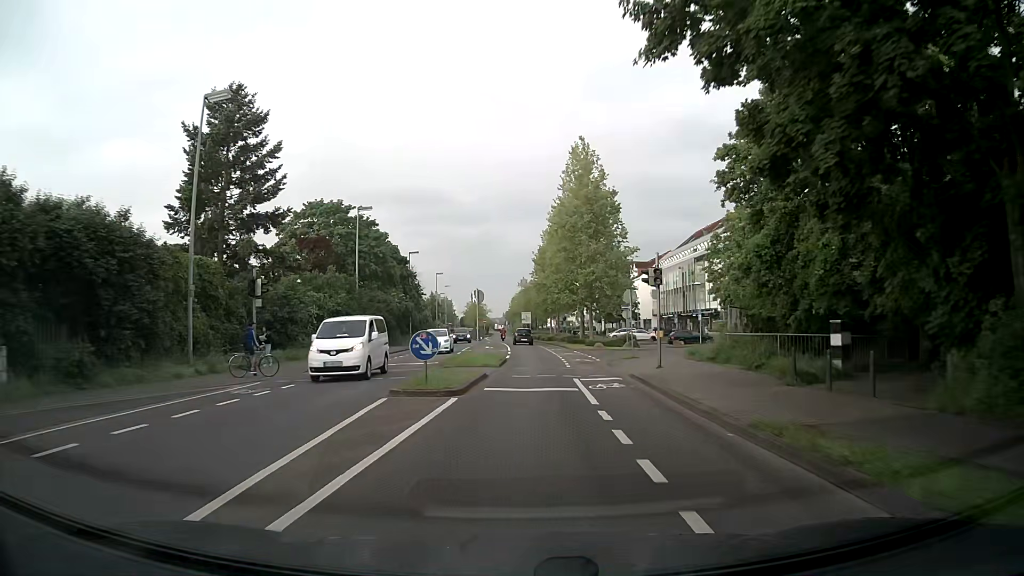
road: secondary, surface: asphalt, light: Day
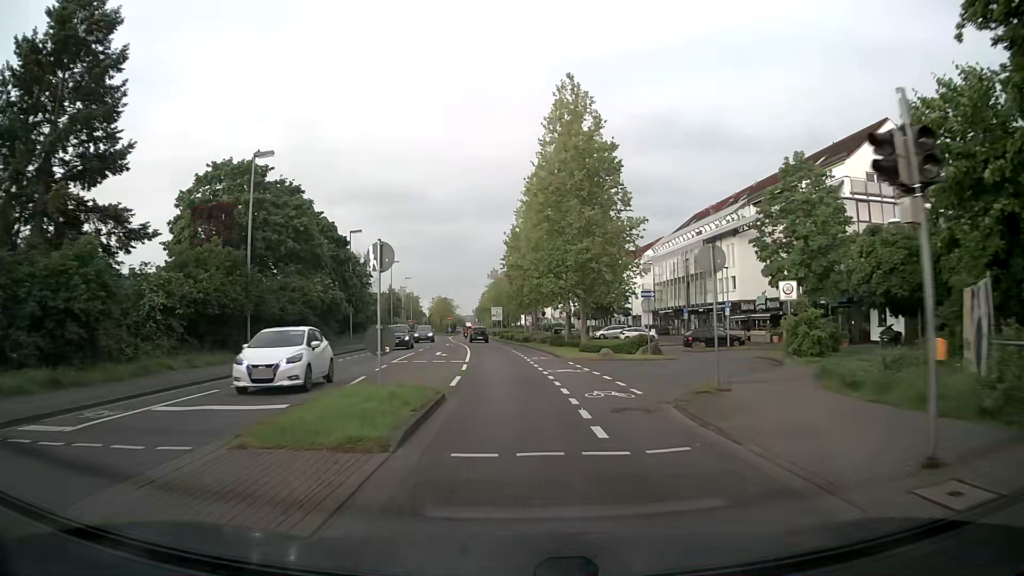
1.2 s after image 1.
(+0.2, +15.8) m; +2°
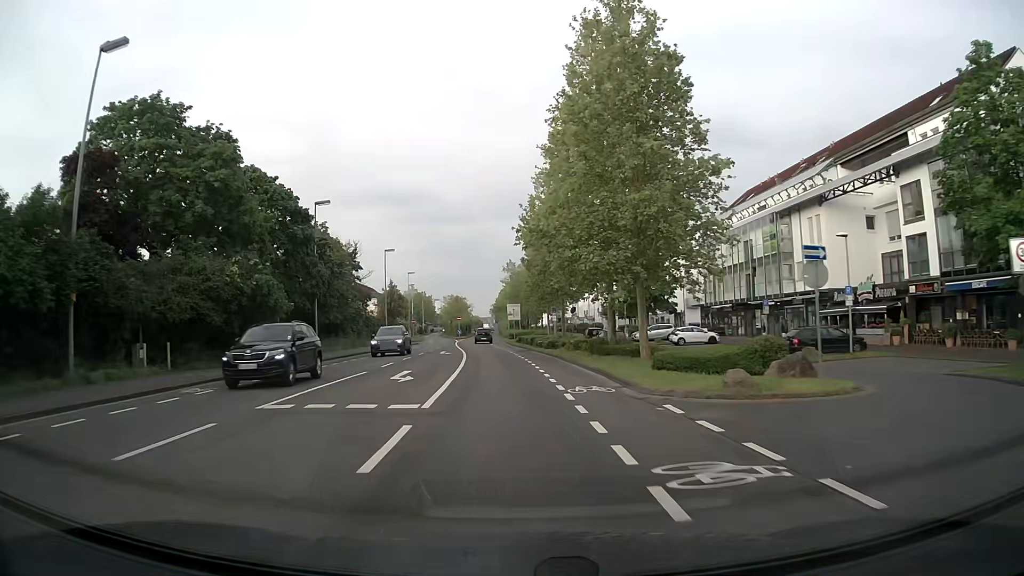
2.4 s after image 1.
(-0.1, +15.8) m; -2°
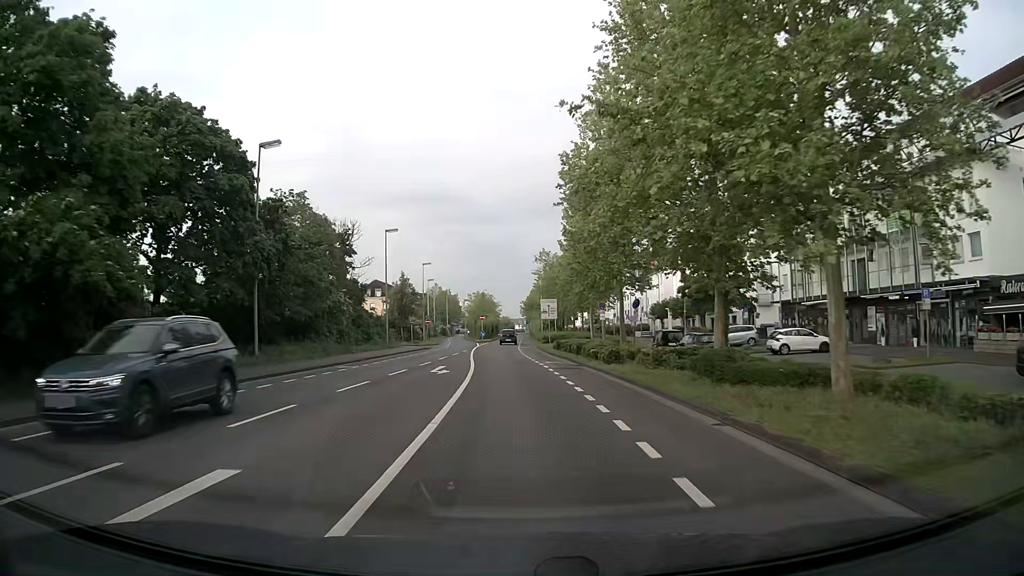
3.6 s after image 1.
(-0.4, +15.8) m; -3°
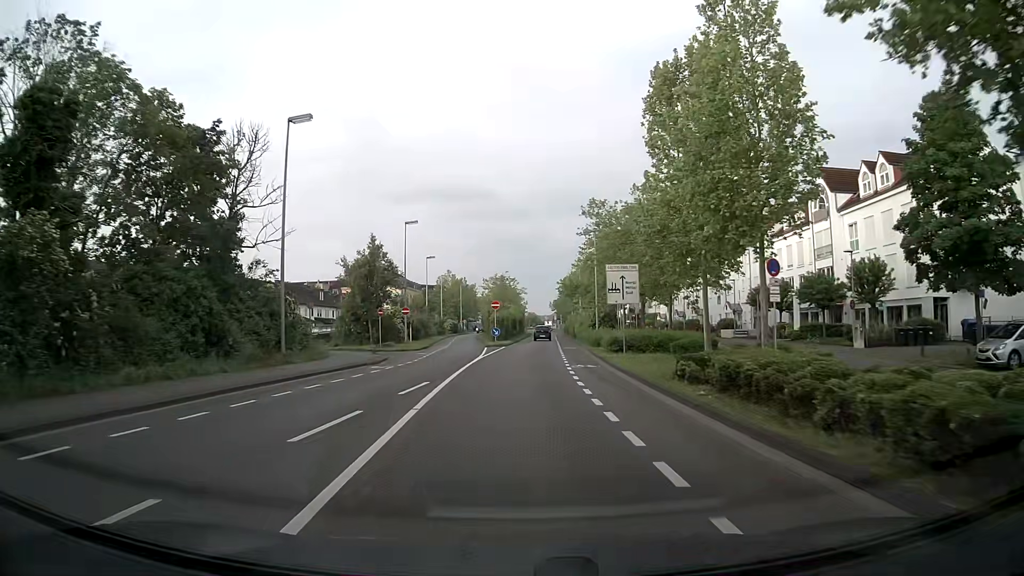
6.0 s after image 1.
(-0.8, +31.6) m; -2°
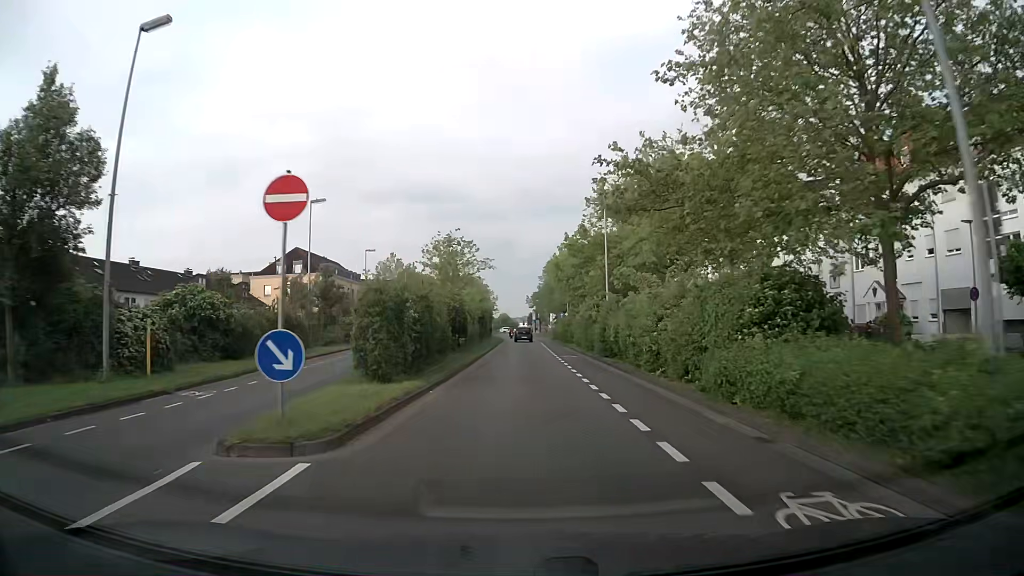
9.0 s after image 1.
(+0.8, +39.6) m; +2°
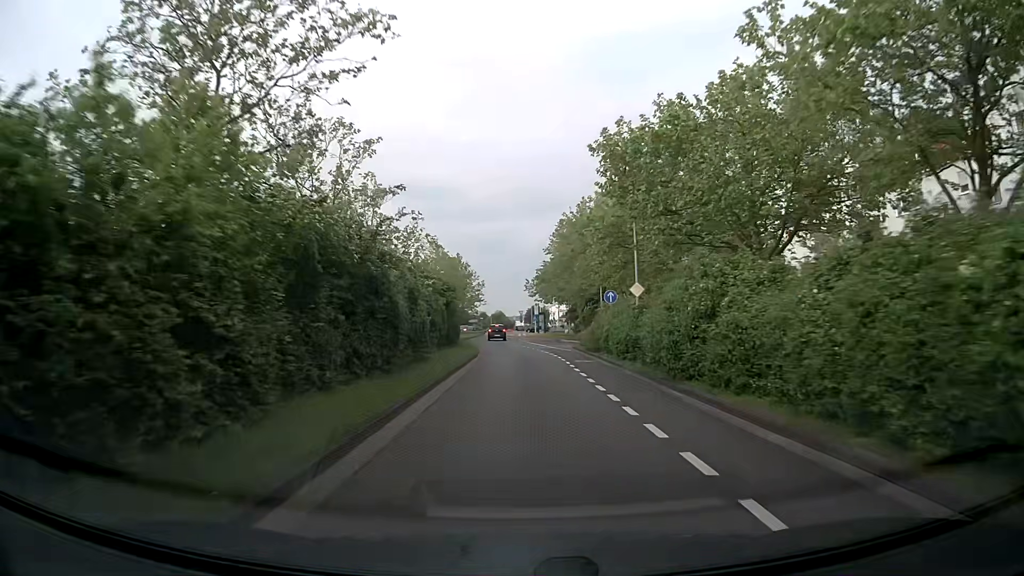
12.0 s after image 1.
(+0.2, +39.5) m; 0°
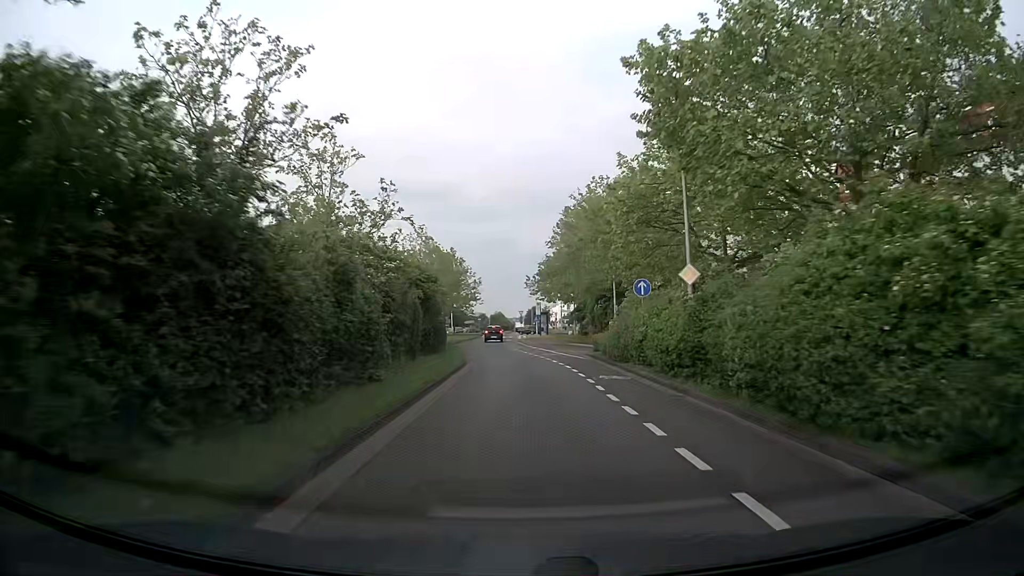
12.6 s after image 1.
(+0.1, +7.9) m; +1°
